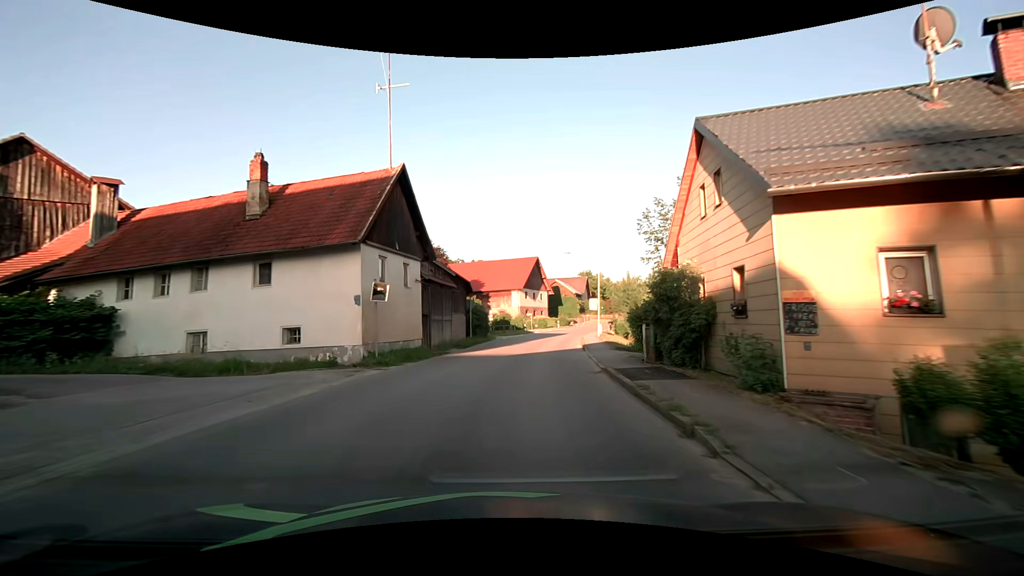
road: secondary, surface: asphalt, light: Day
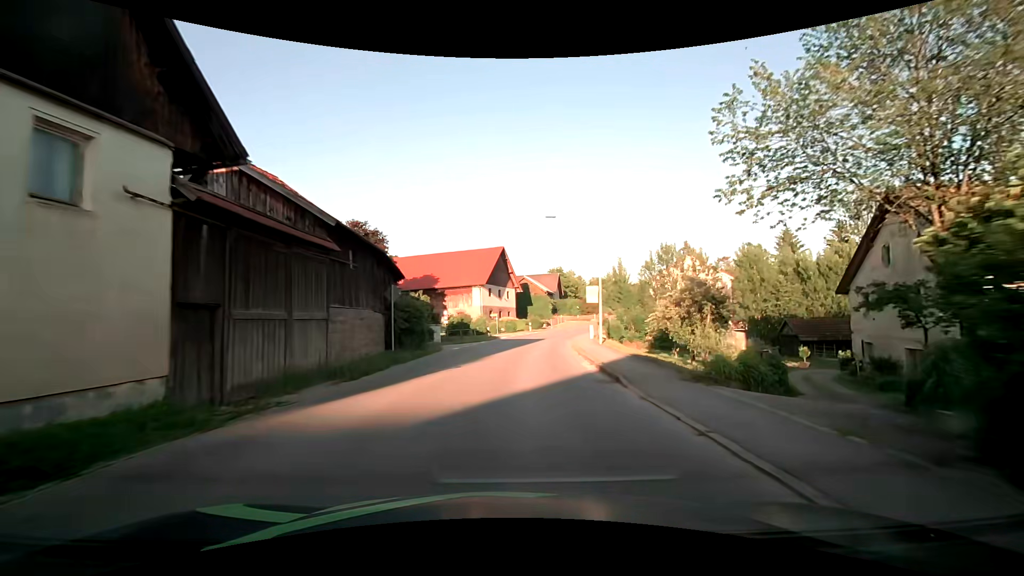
(+0.4, +15.3) m; +3°
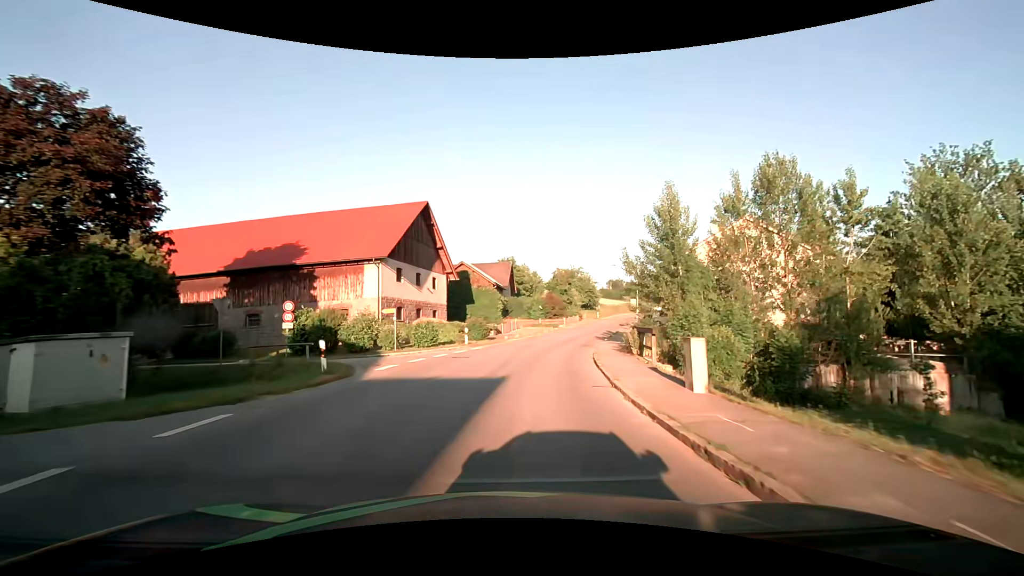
(+1.7, +30.3) m; +7°
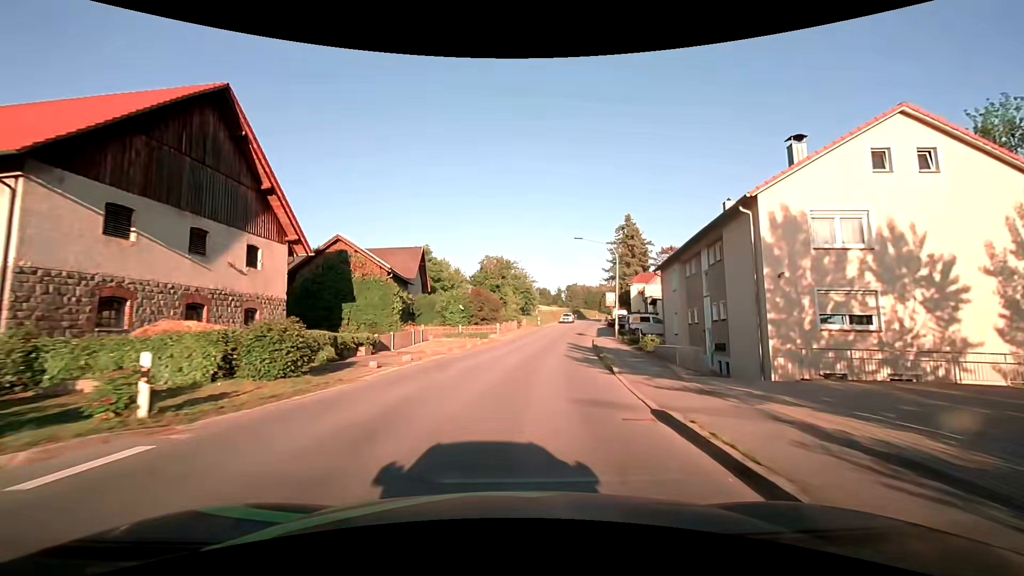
(+1.6, +22.6) m; +9°
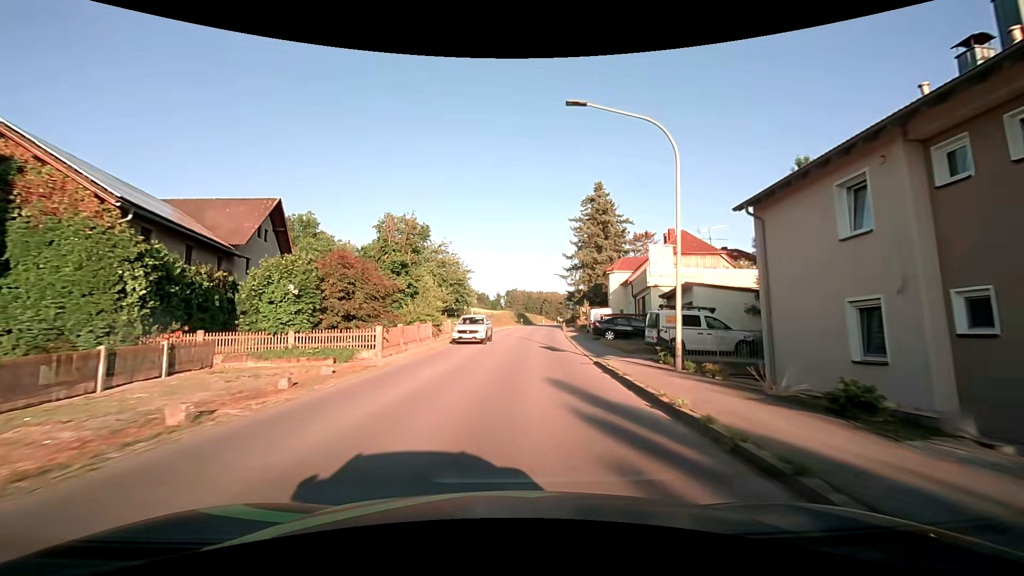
(+1.5, +22.4) m; +7°
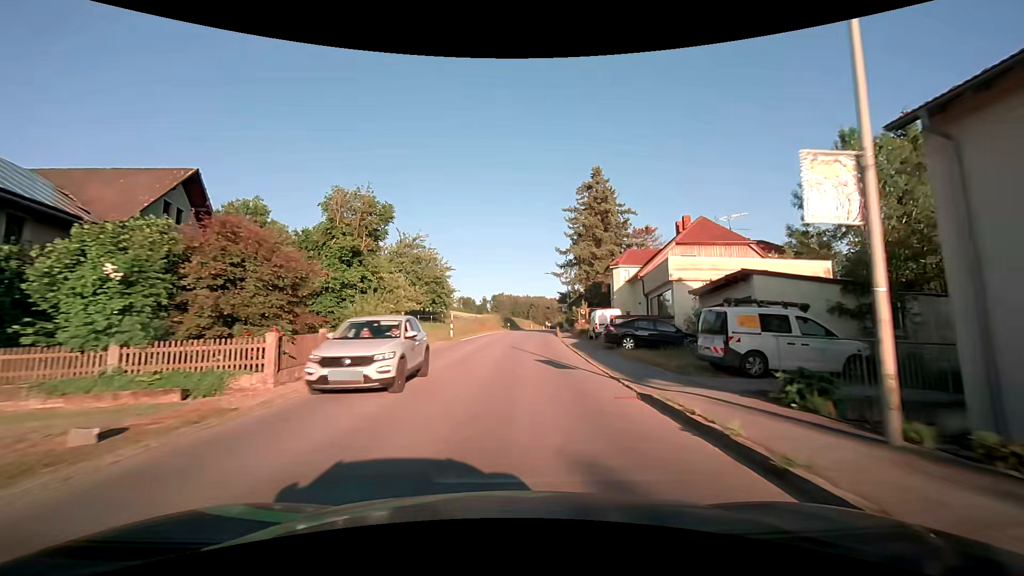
(+0.2, +7.5) m; +2°
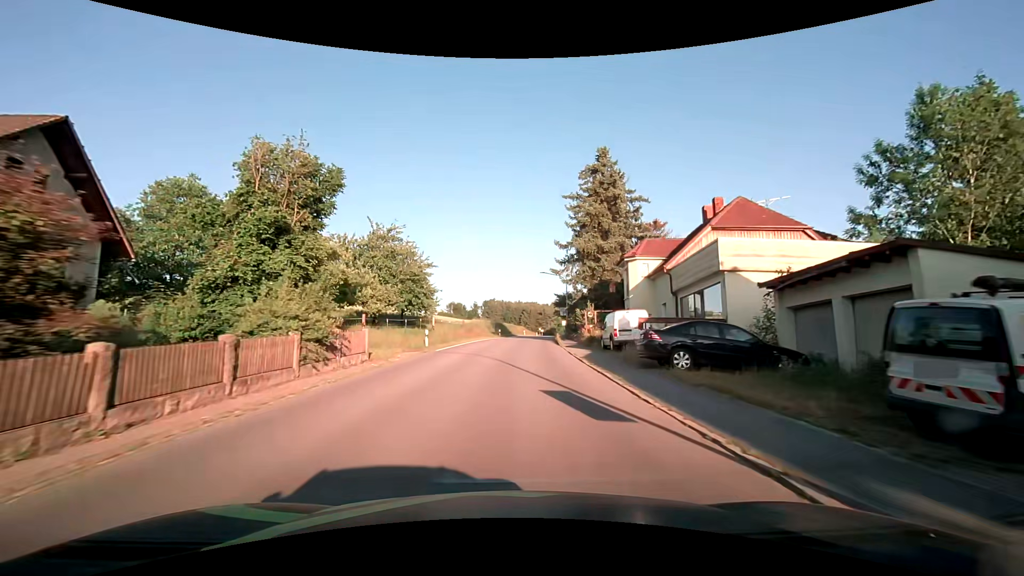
(+0.1, +7.4) m; +1°
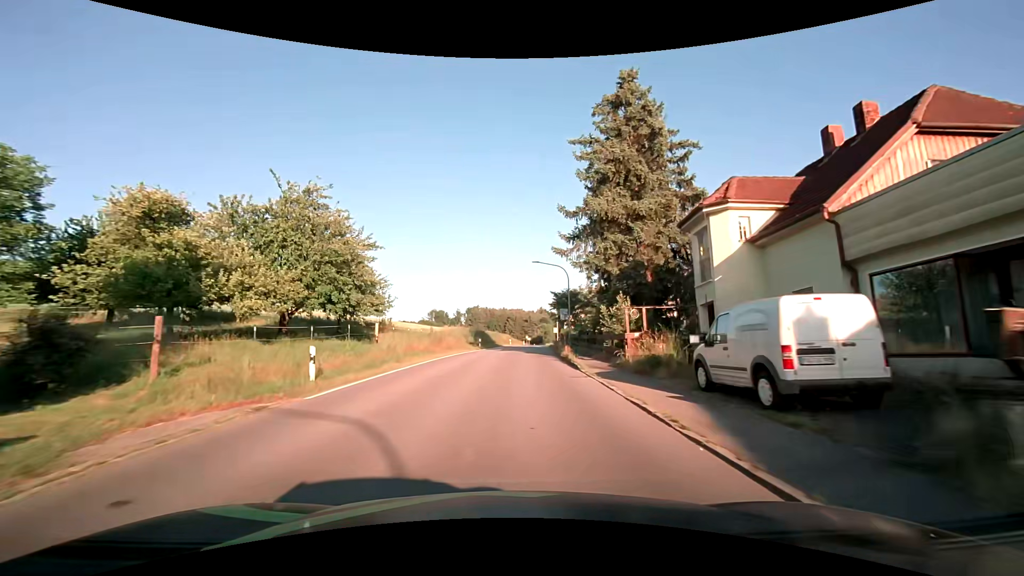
(+0.2, +14.7) m; +2°
(0, +10) (0, +20) (+1, +30) (+1, +40) (+2, +50) (+3, +60) (+4, +70) (+5, +80) (+6, +90) (+7, +100) m
